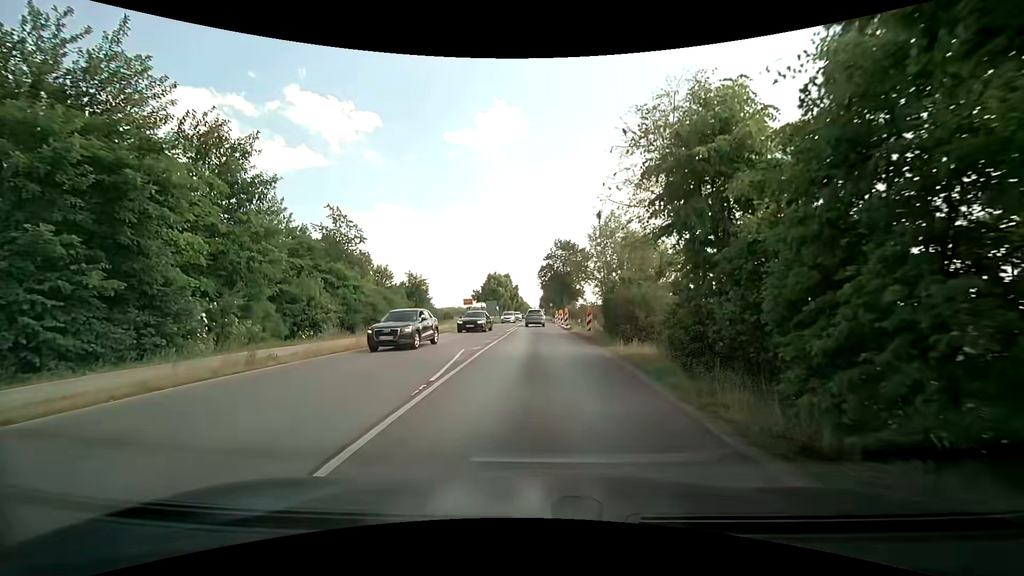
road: secondary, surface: asphalt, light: Day
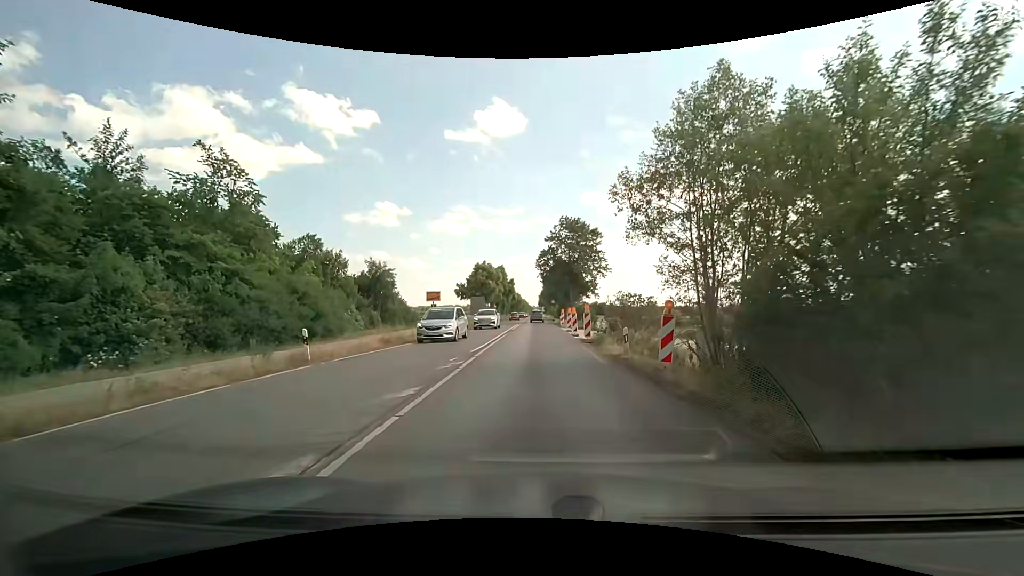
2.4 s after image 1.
(-0.2, +17.3) m; -1°
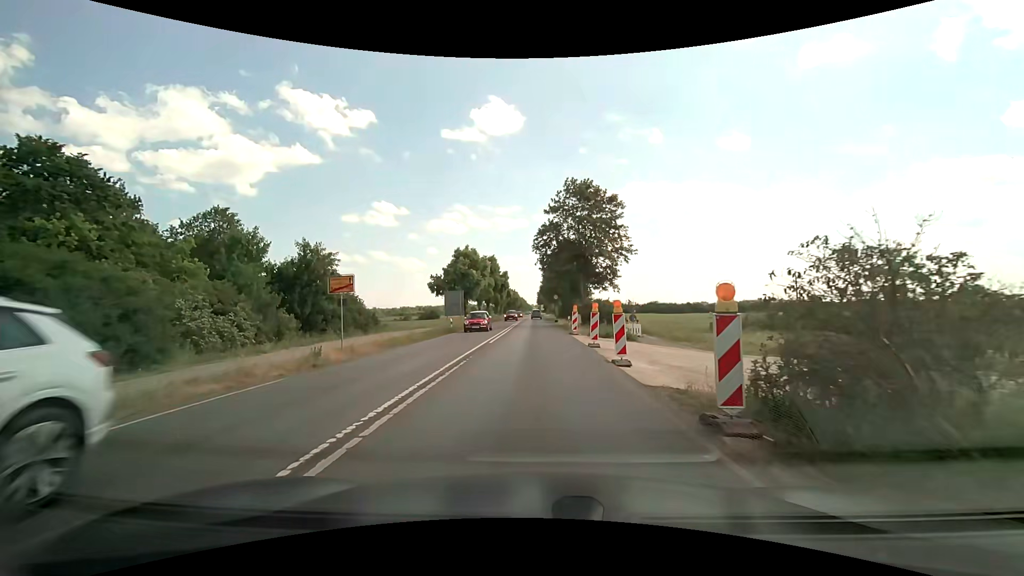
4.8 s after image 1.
(+0.1, +16.7) m; 0°
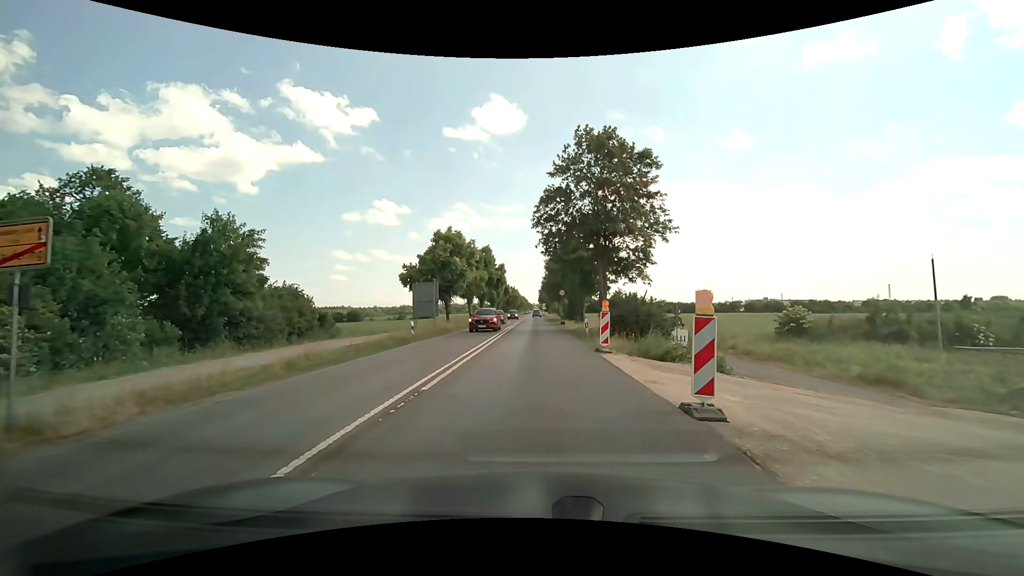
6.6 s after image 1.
(0.0, +12.3) m; 0°
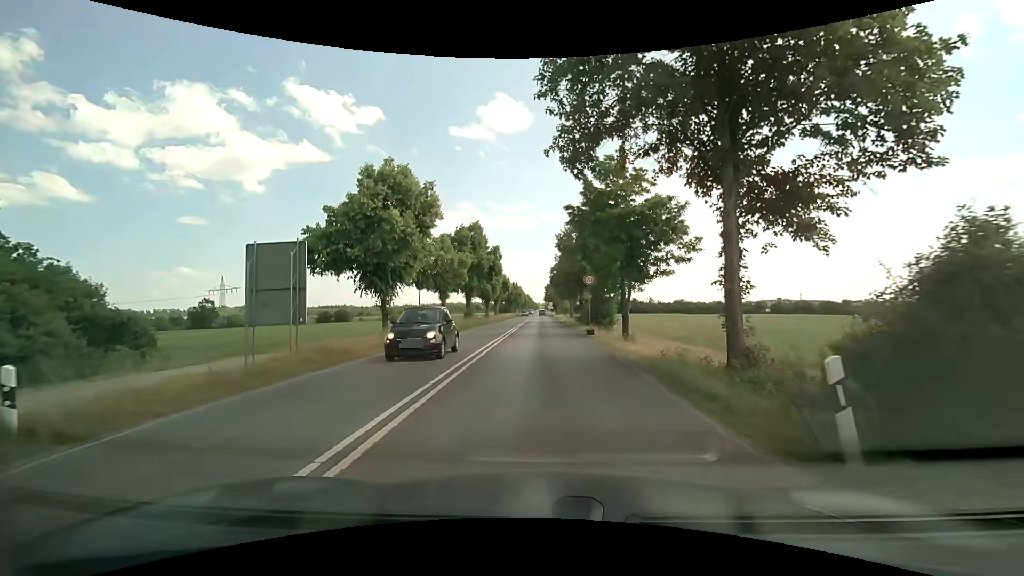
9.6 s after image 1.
(-0.2, +20.2) m; -1°
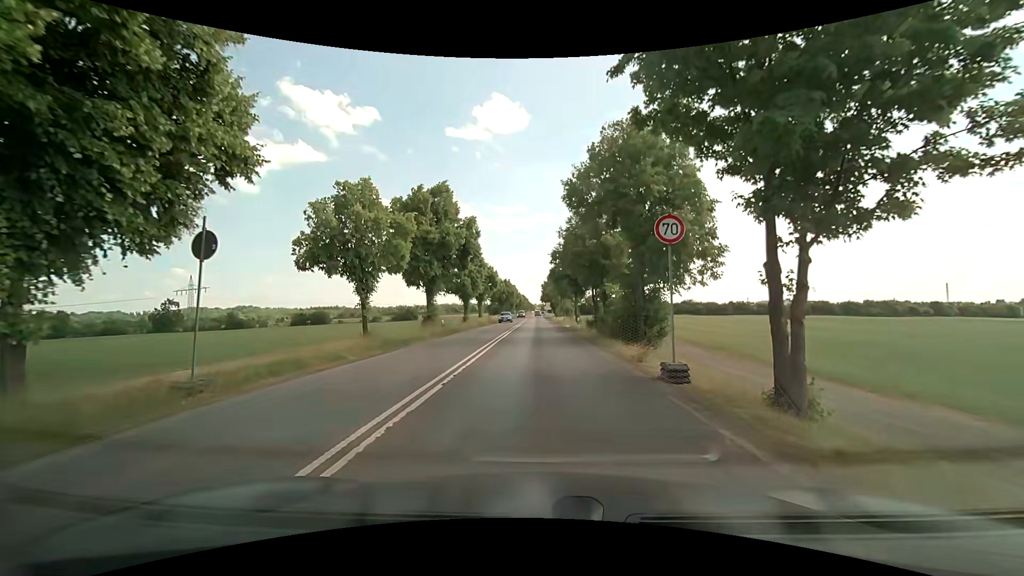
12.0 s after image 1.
(+0.2, +17.9) m; +1°
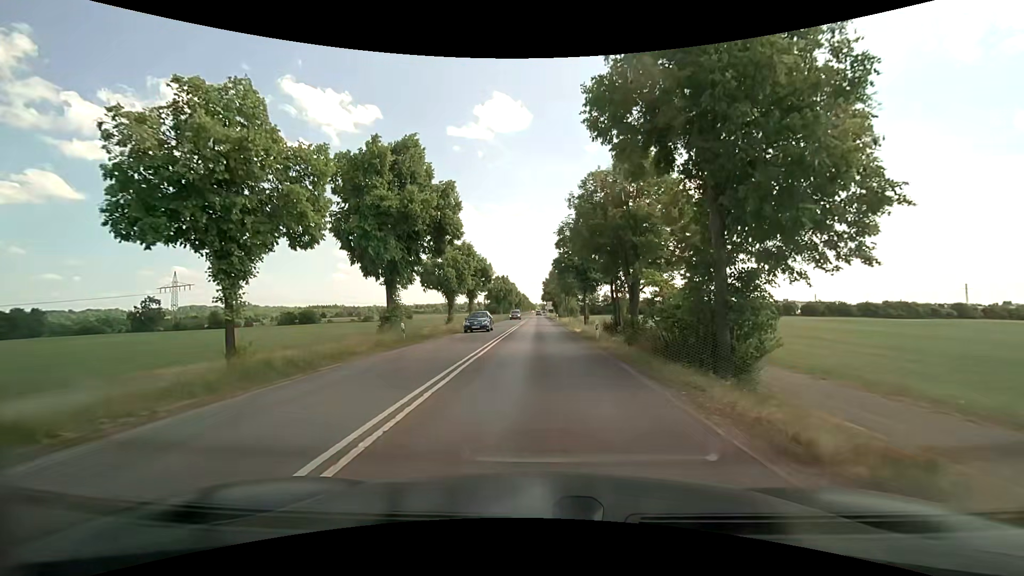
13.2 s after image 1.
(-0.1, +10.1) m; -1°
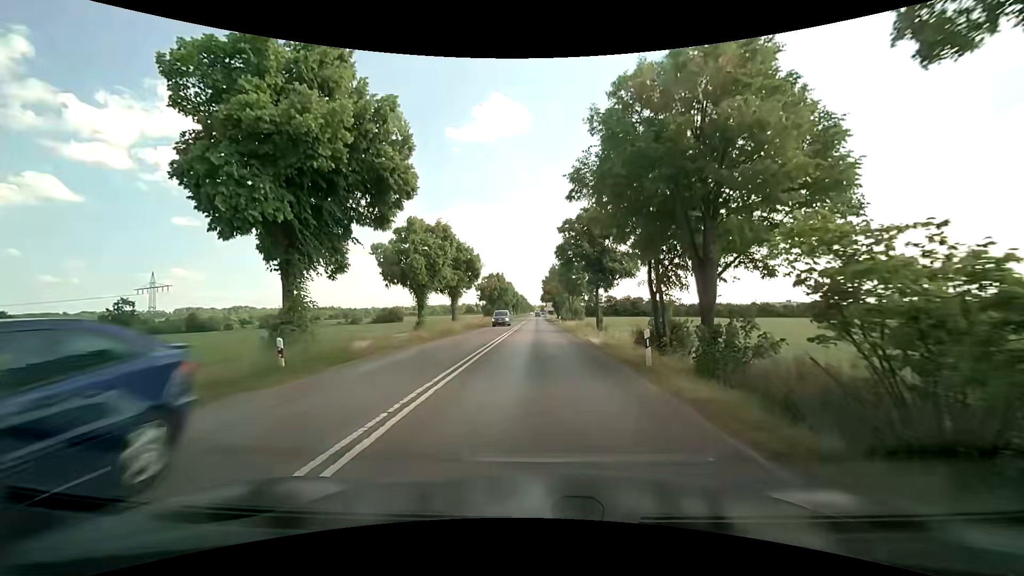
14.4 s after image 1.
(0.0, +11.1) m; 0°
